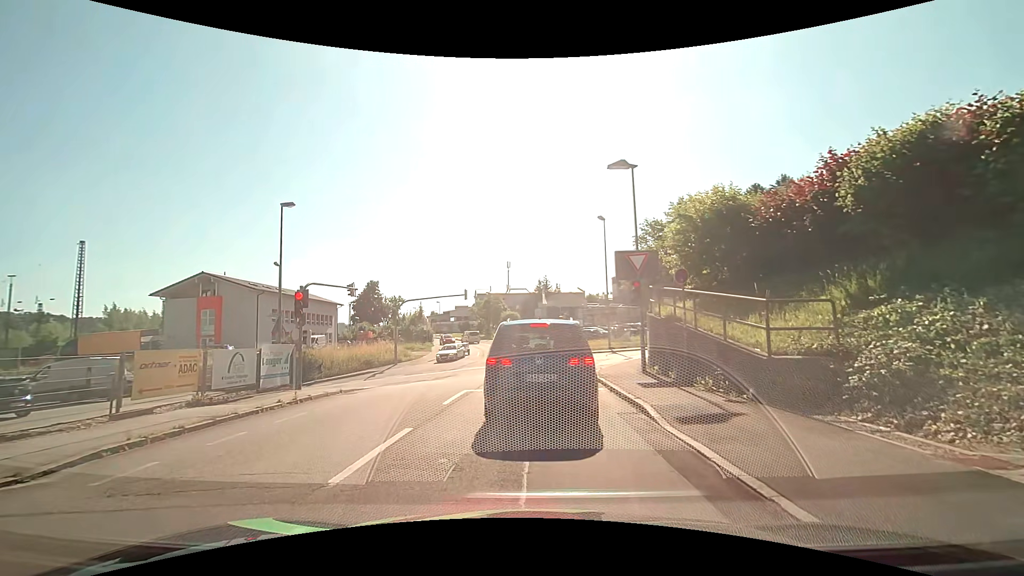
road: tertiary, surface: asphalt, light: Day
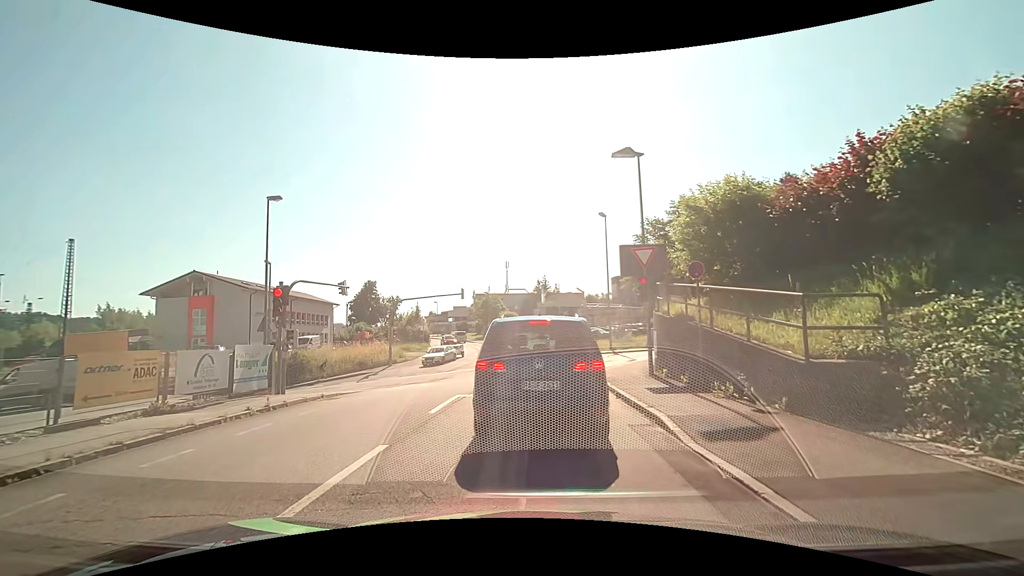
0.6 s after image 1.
(0.0, +1.2) m; -1°
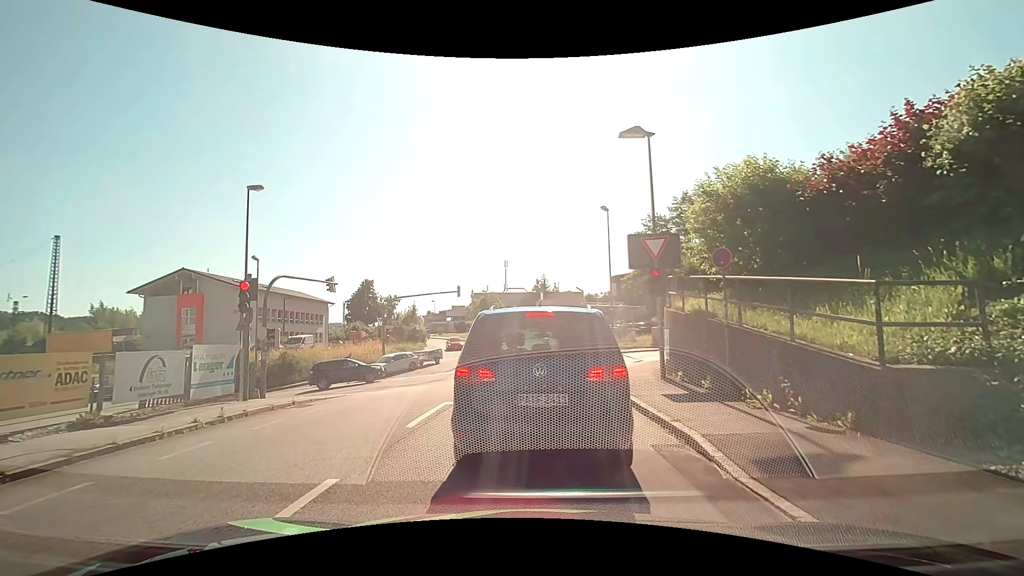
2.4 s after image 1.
(0.0, +1.6) m; 0°
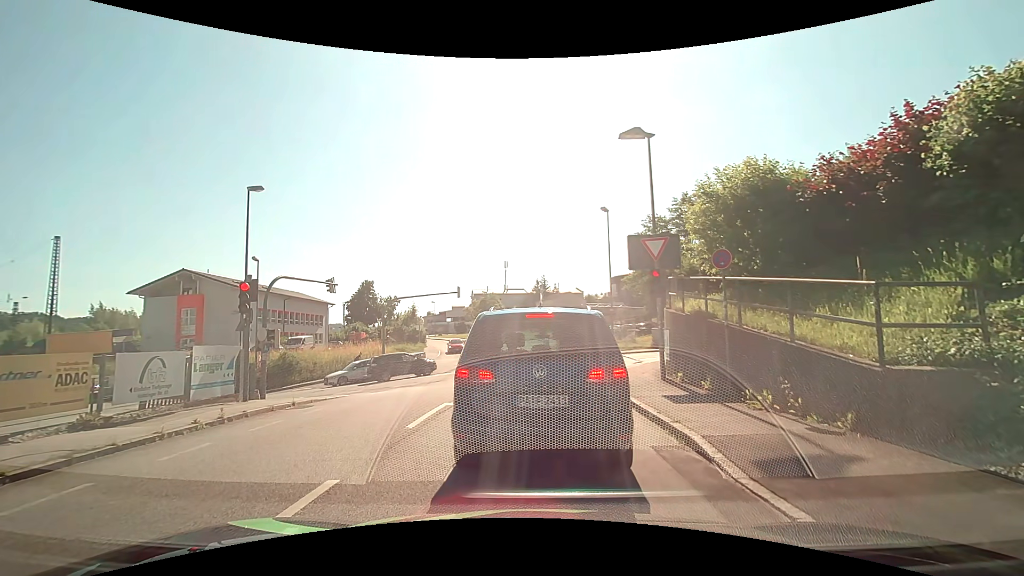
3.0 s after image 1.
(0.0, 0.0) m; 0°
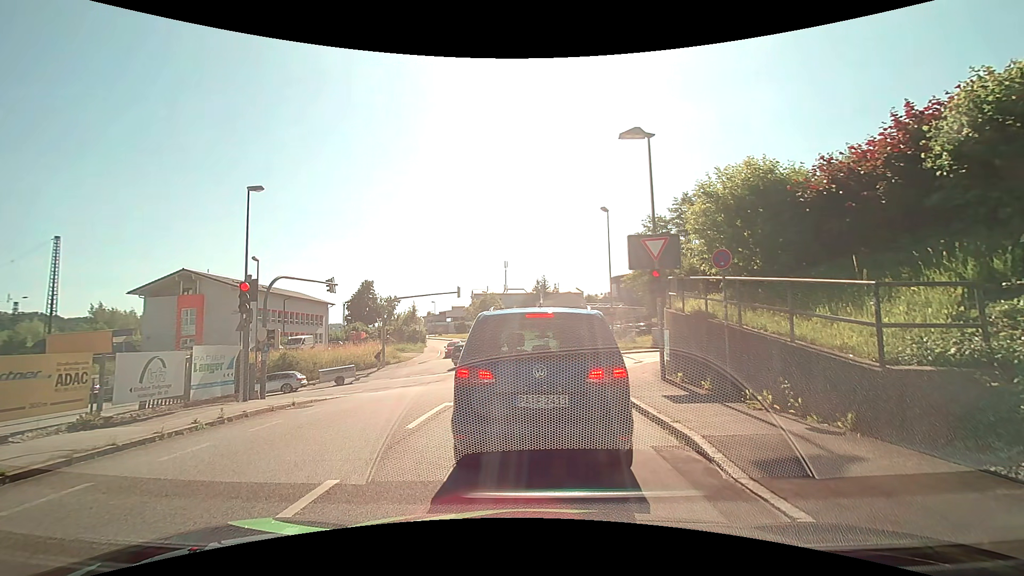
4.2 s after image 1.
(0.0, 0.0) m; 0°
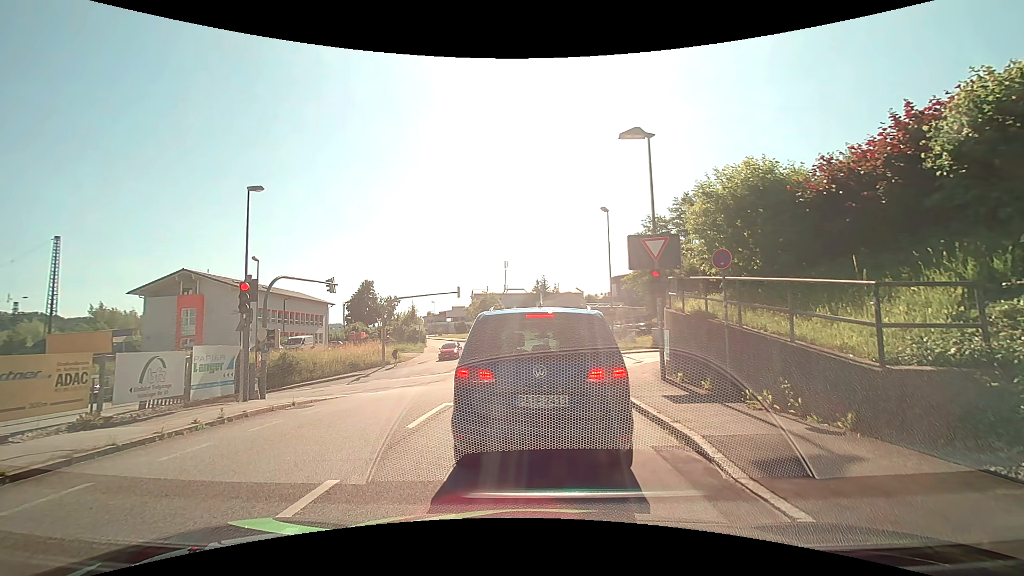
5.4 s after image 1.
(0.0, 0.0) m; 0°
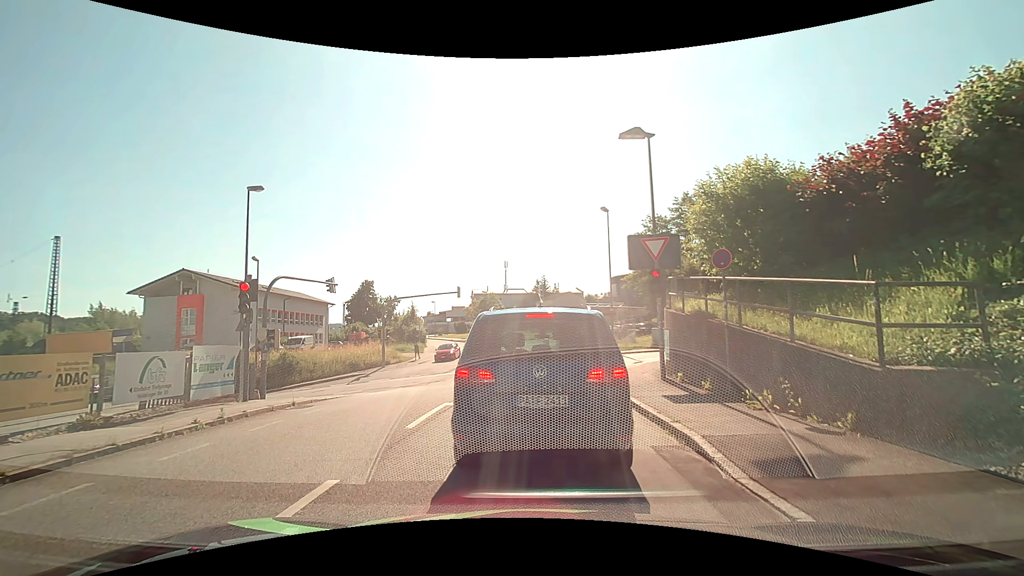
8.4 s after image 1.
(0.0, 0.0) m; 0°
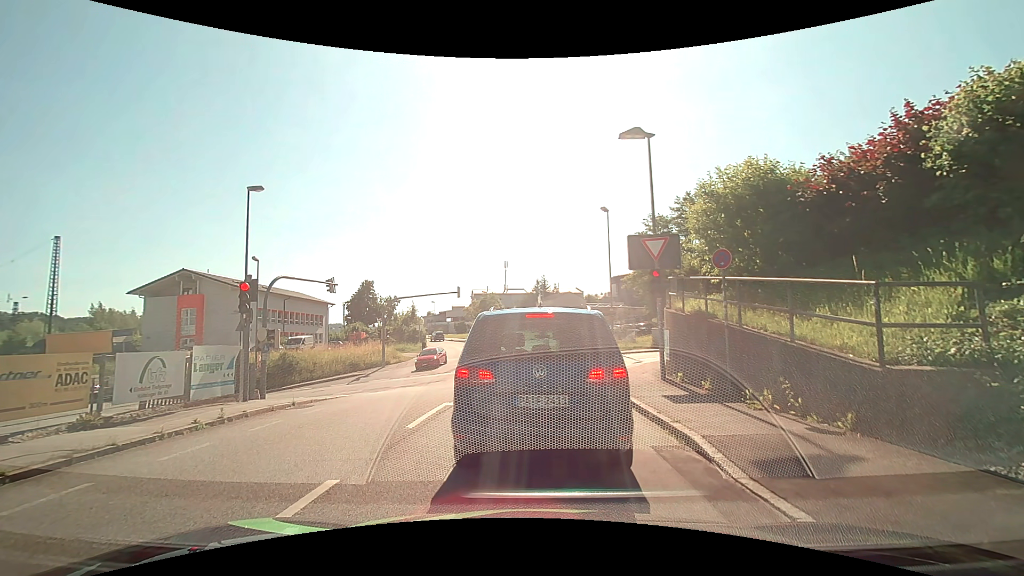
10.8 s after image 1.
(0.0, 0.0) m; 0°
